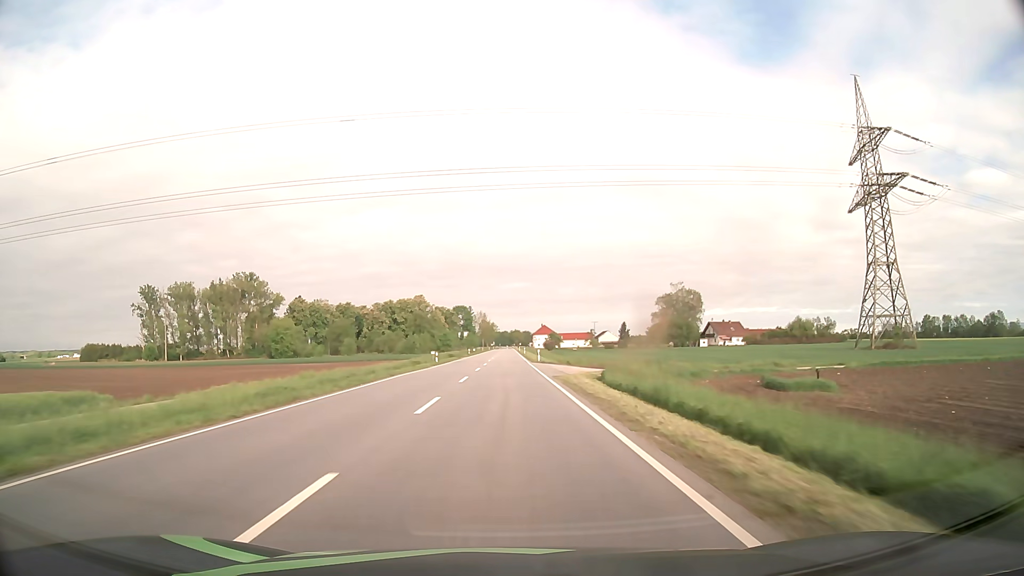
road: primary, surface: asphalt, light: Day
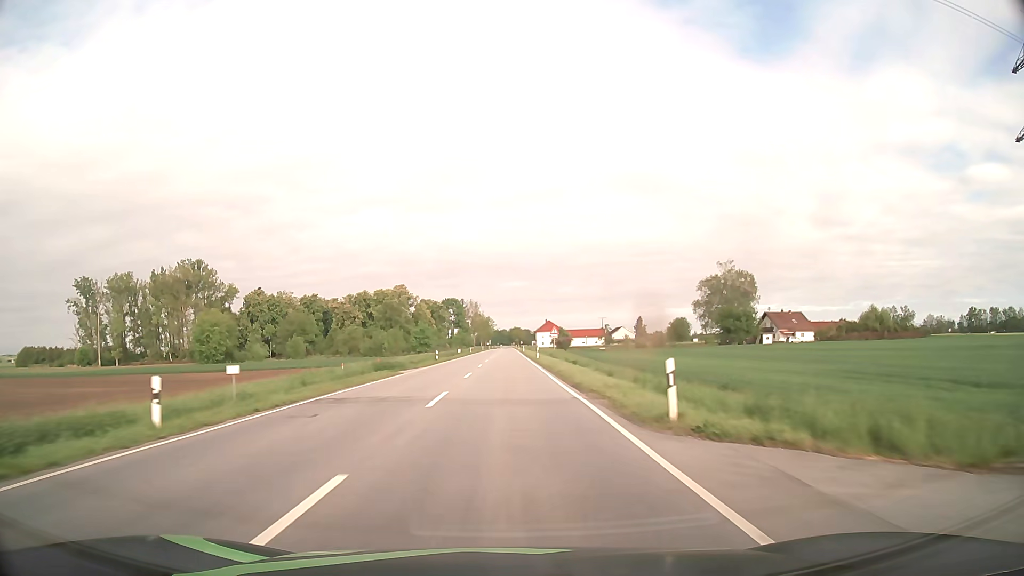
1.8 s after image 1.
(+0.1, +47.0) m; 0°
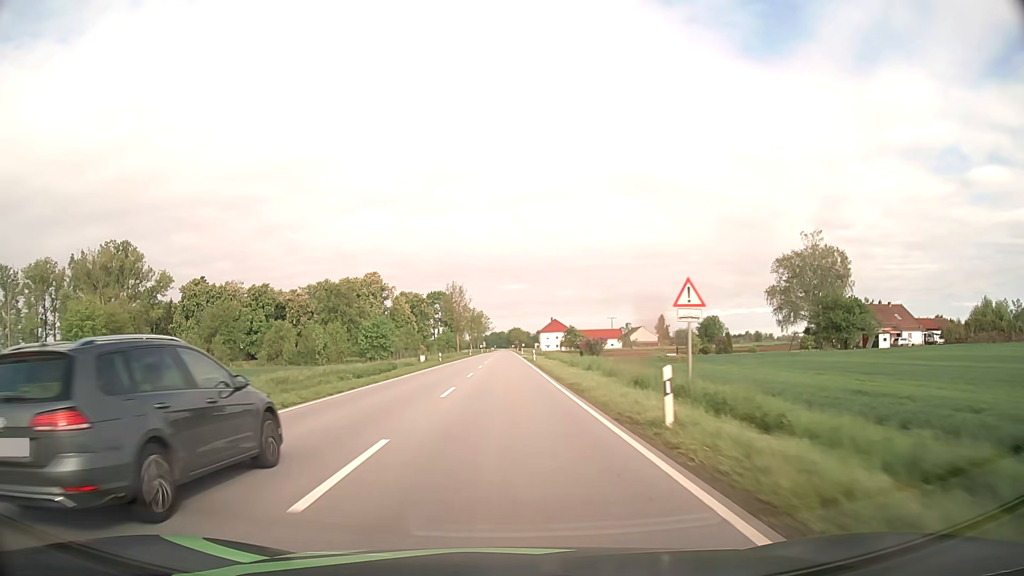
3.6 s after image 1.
(+0.1, +47.0) m; 0°
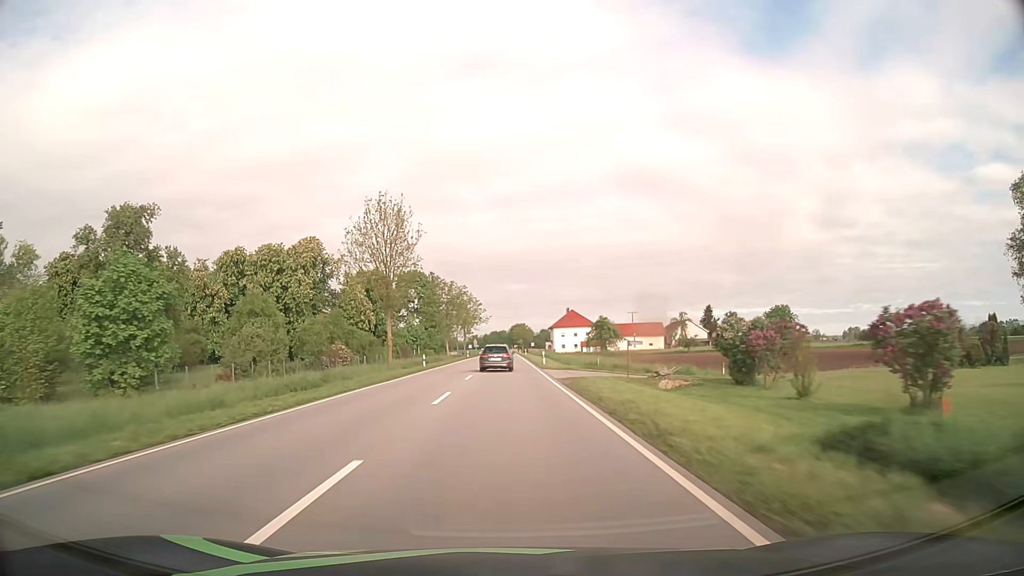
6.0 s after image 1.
(0.0, +62.5) m; 0°
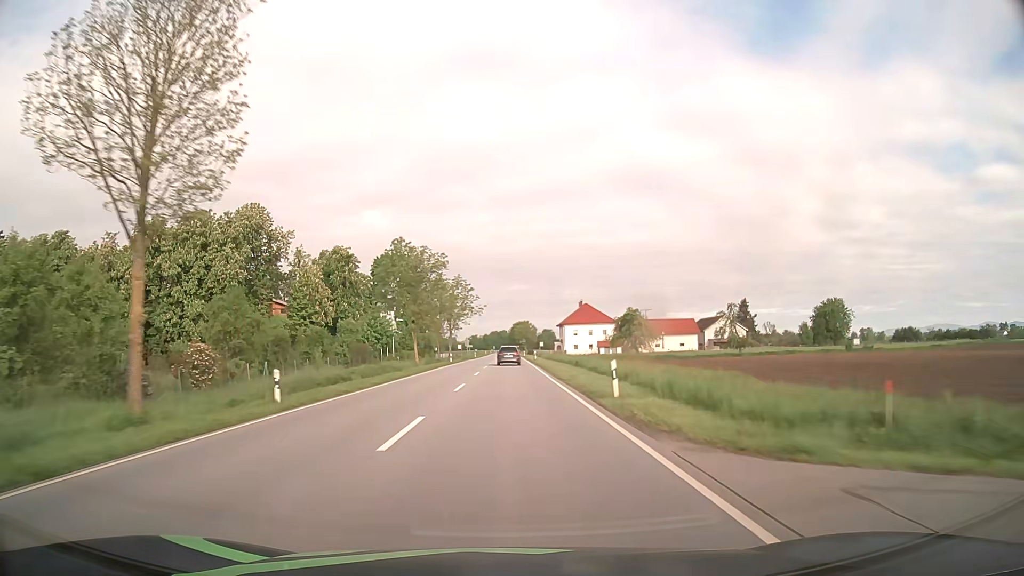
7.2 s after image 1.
(0.0, +31.3) m; 0°
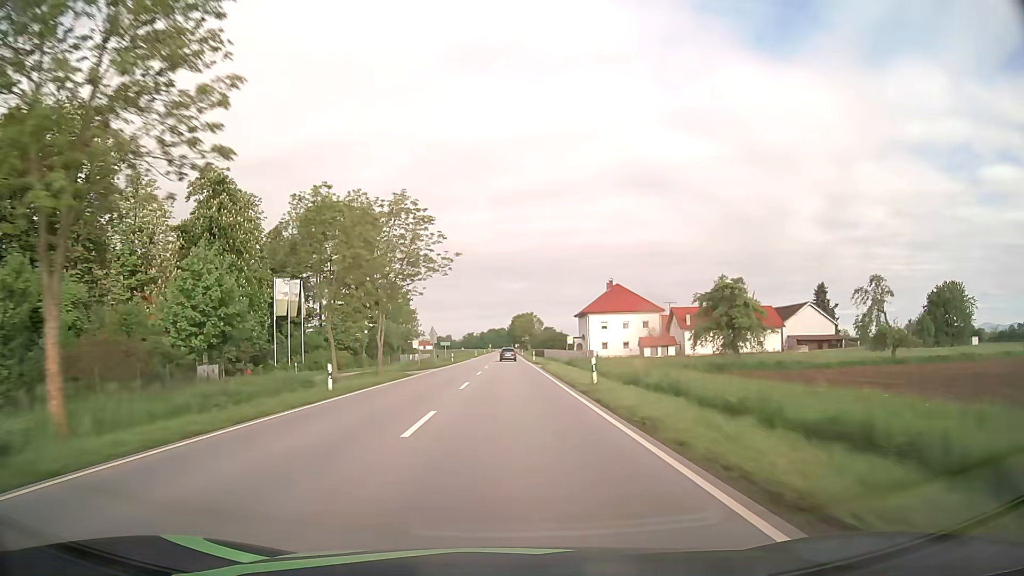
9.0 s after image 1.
(+0.1, +47.0) m; 0°
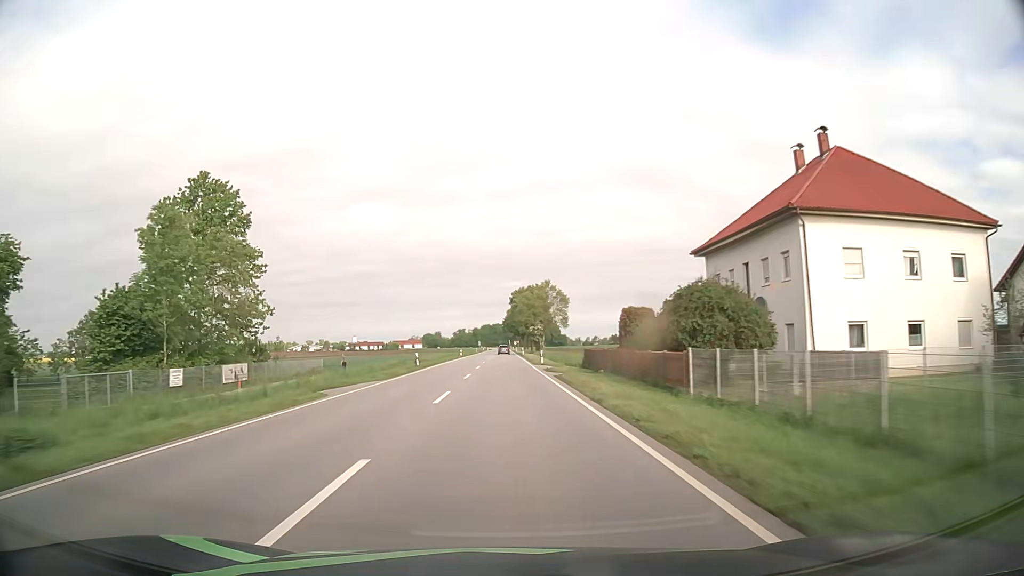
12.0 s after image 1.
(+0.2, +78.6) m; 0°
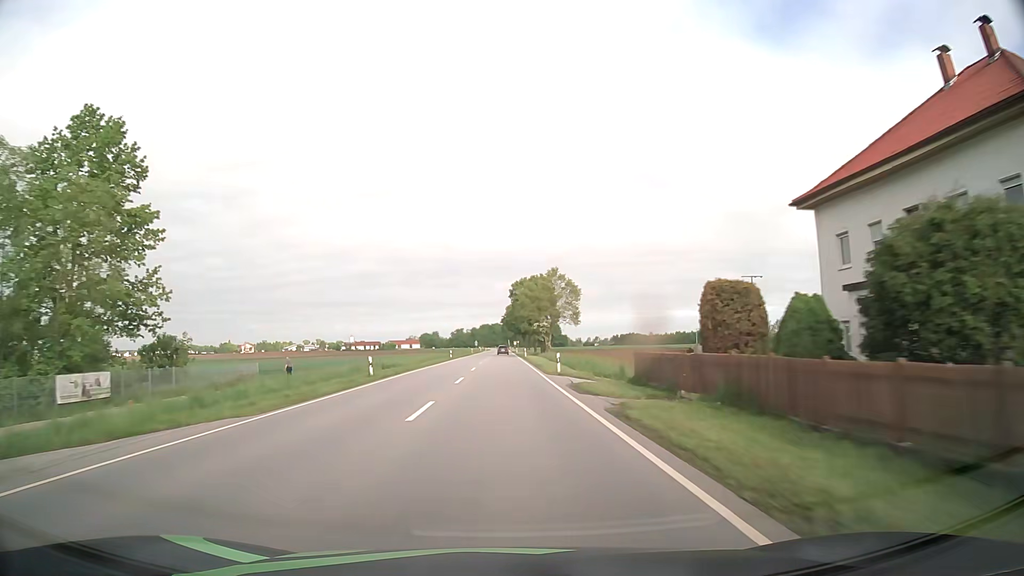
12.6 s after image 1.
(0.0, +15.8) m; 0°
(0, +10) (0, +20) (0, +30) (0, +40) (0, +50) (0, +60) (0, +70) (0, +80) (0, +90) (-1, +100) m
